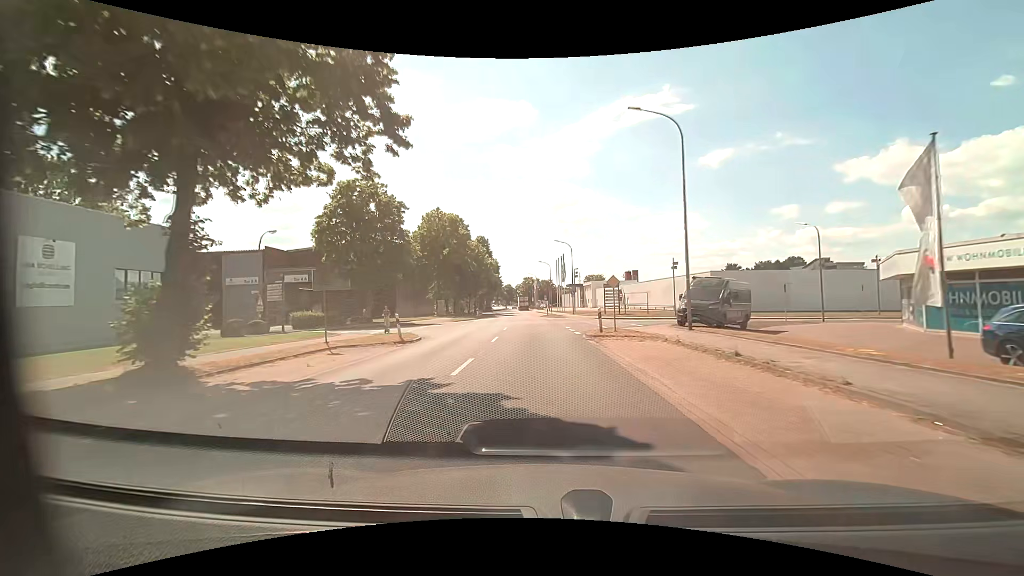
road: tertiary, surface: asphalt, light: Day
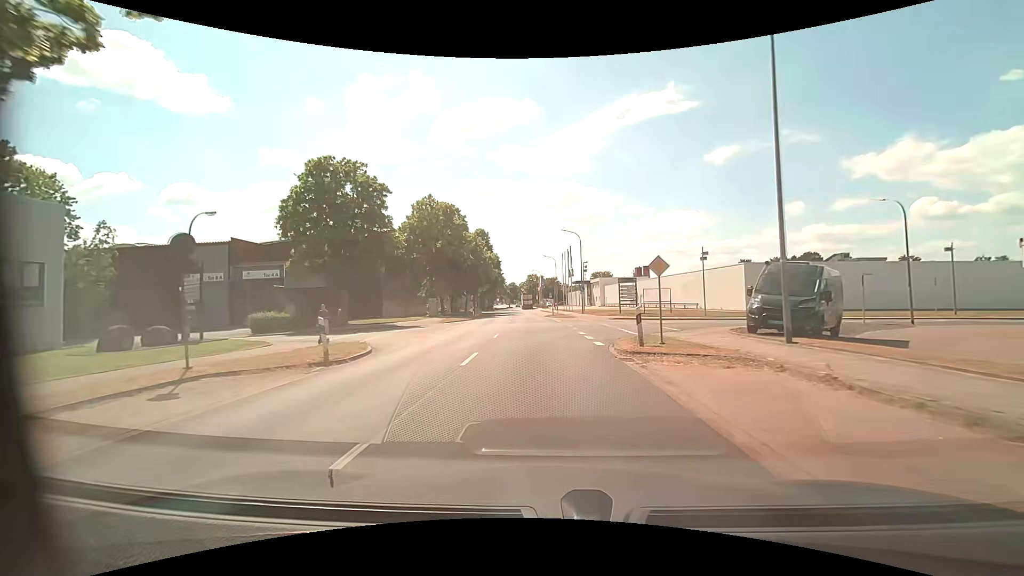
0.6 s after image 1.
(0.0, +7.8) m; -1°
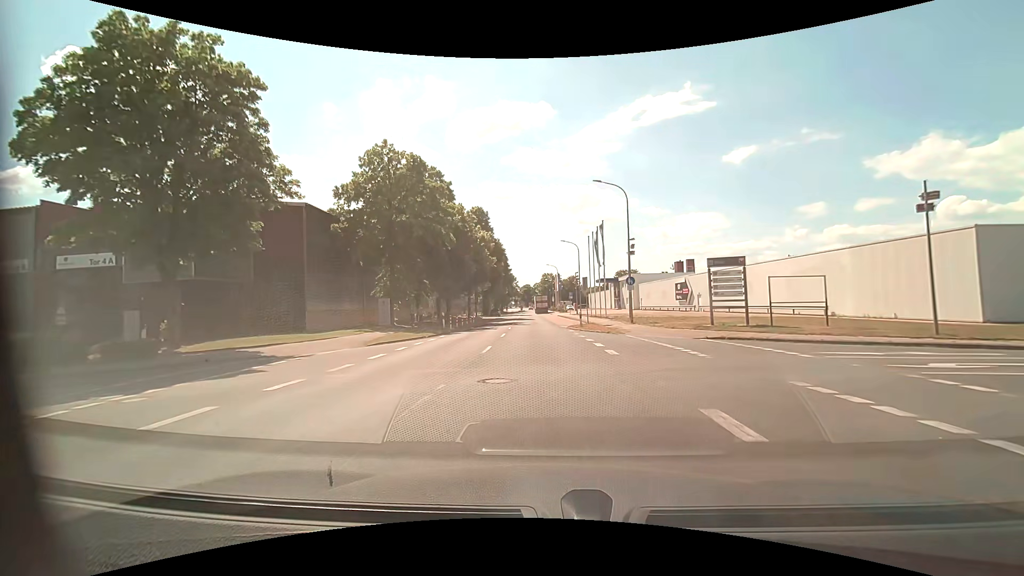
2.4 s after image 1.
(-0.2, +23.2) m; -2°
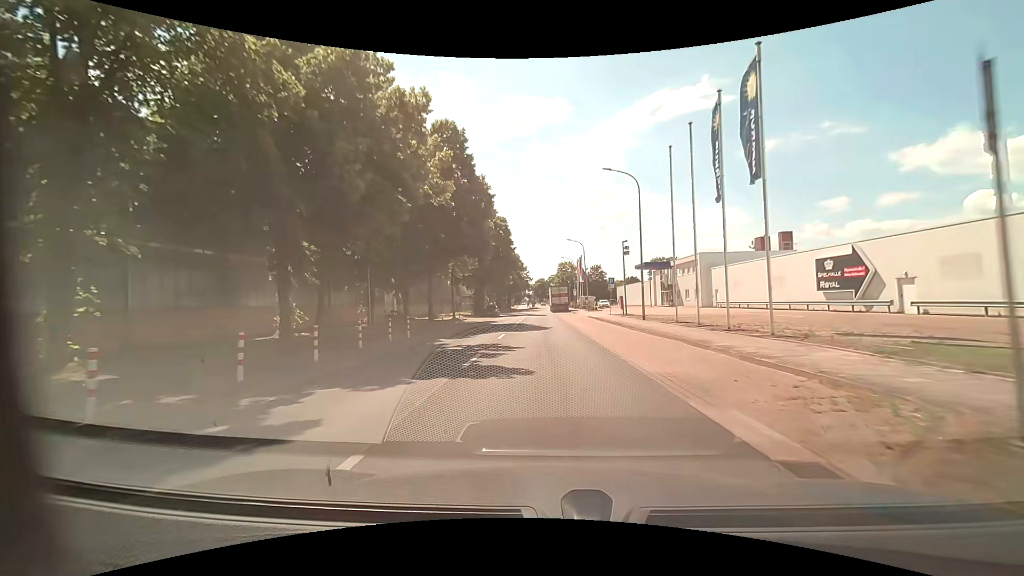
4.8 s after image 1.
(-0.5, +31.4) m; -2°
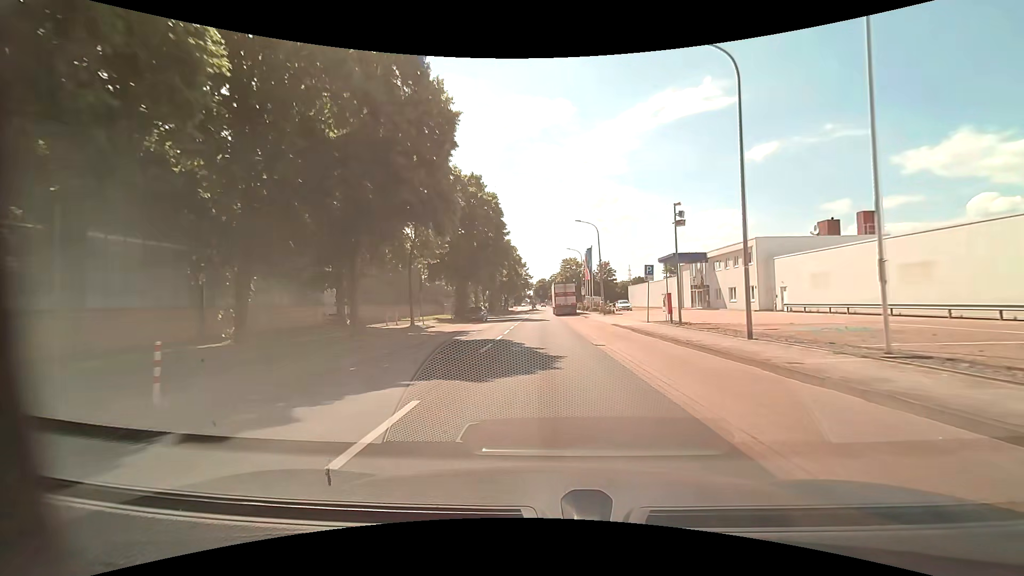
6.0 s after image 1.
(+0.1, +15.6) m; 0°
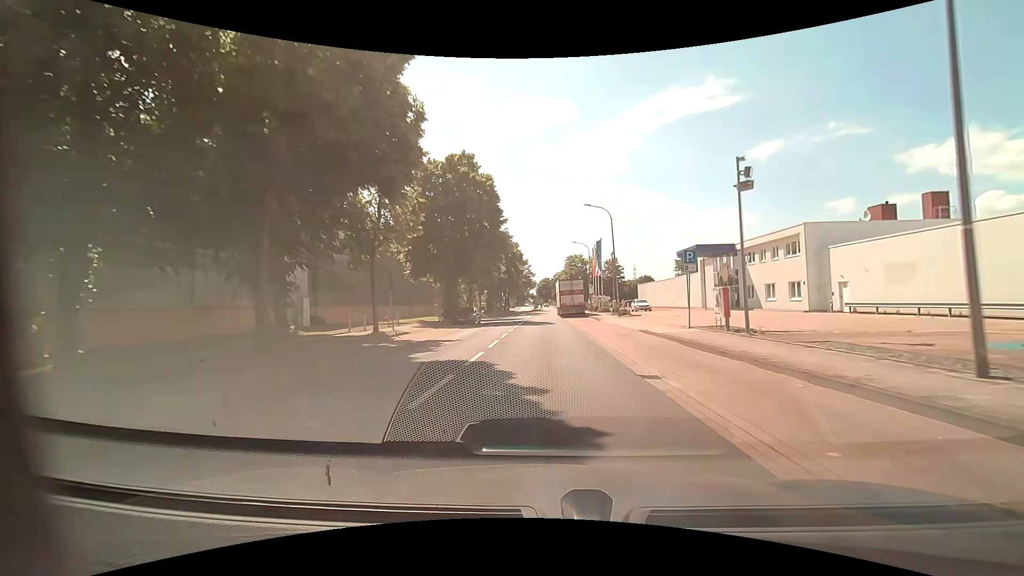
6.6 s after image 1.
(0.0, +7.7) m; 0°
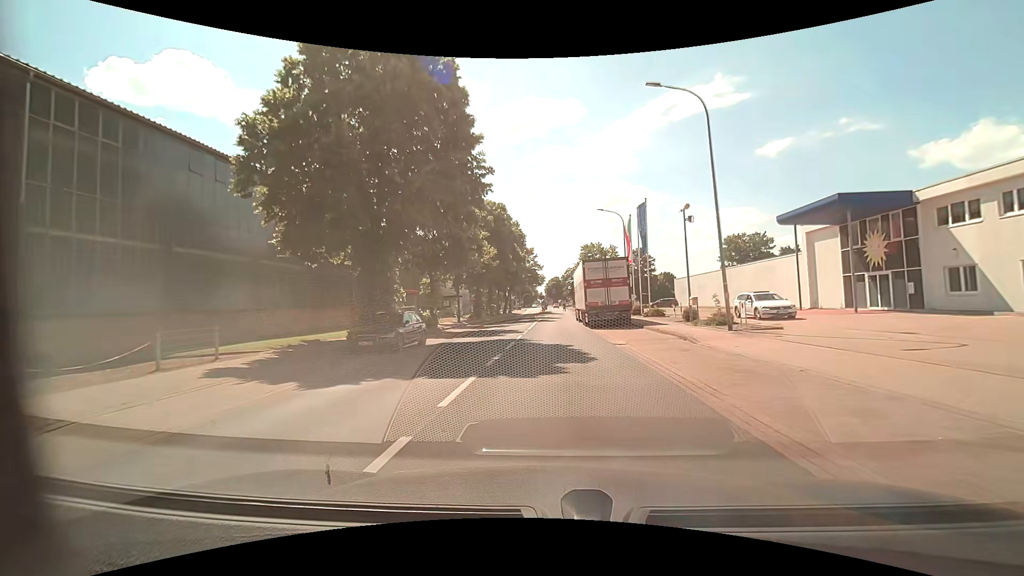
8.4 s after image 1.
(-0.2, +22.7) m; -1°
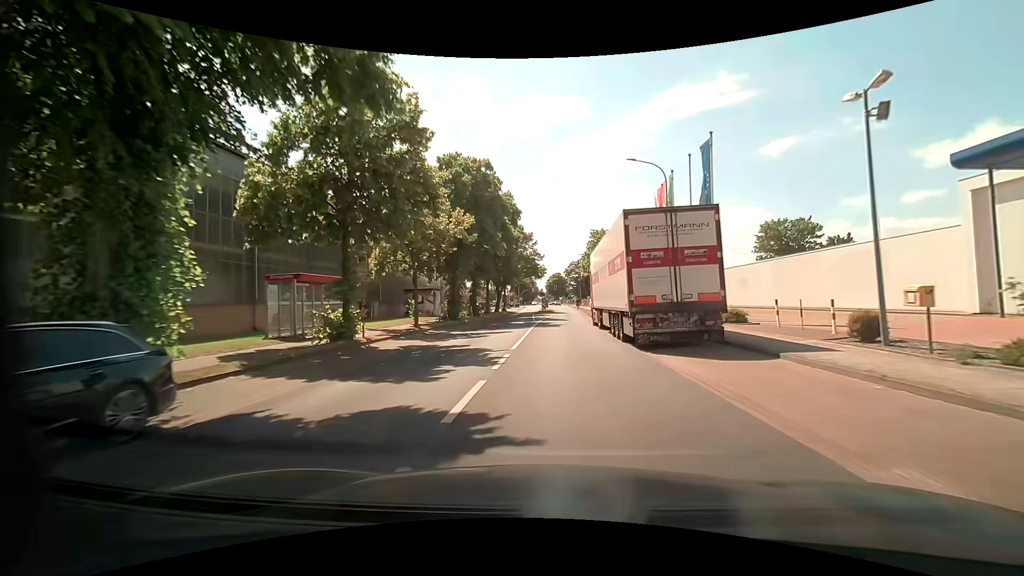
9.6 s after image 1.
(-0.1, +14.6) m; 0°
(0, +10) (0, +20) (0, +30) (+1, +40) (+2, +50) (+3, +60) (+3, +70) (+4, +80) (+4, +90) (+4, +100) m
